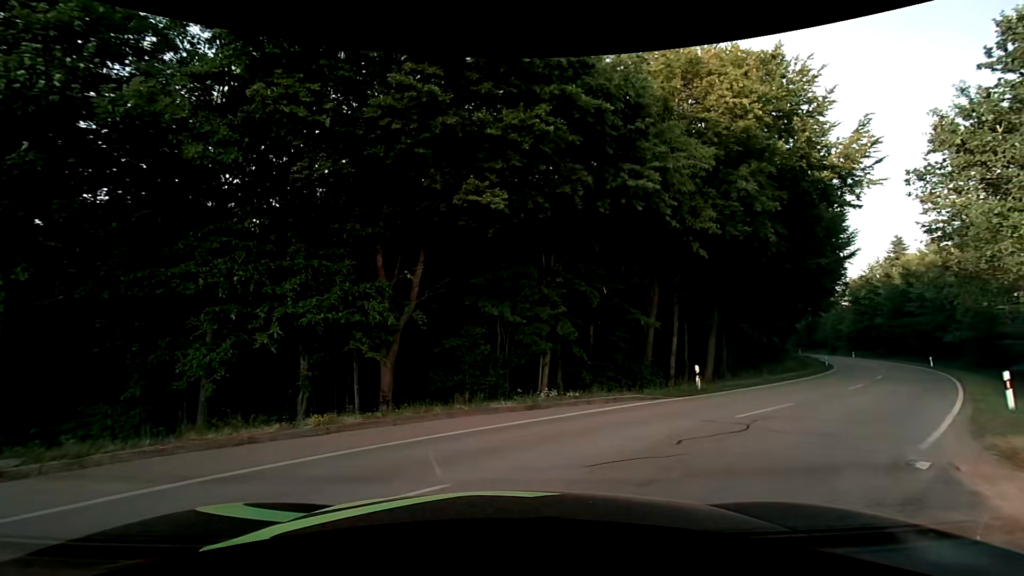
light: Day
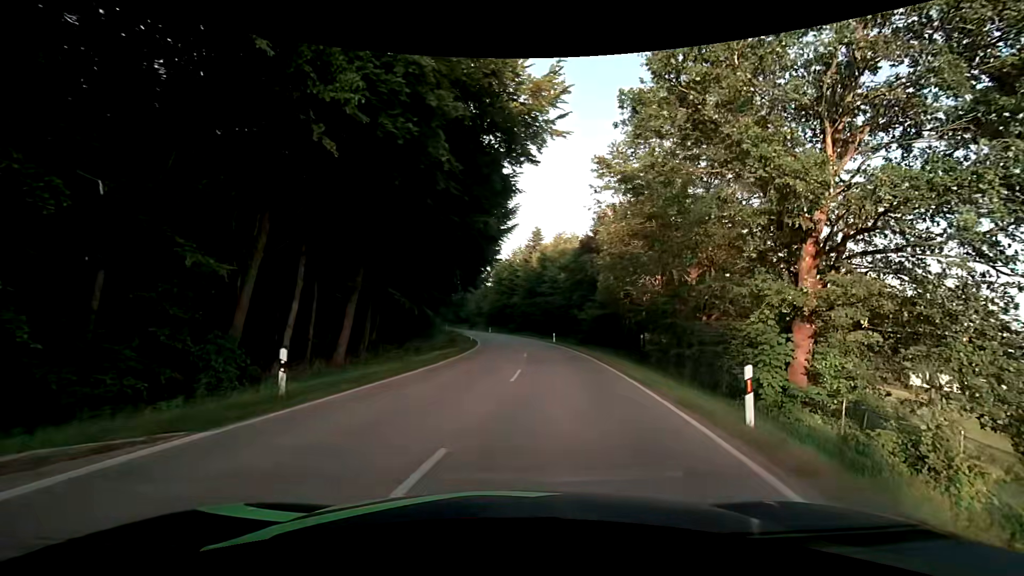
(+3.5, +9.6) m; +36°
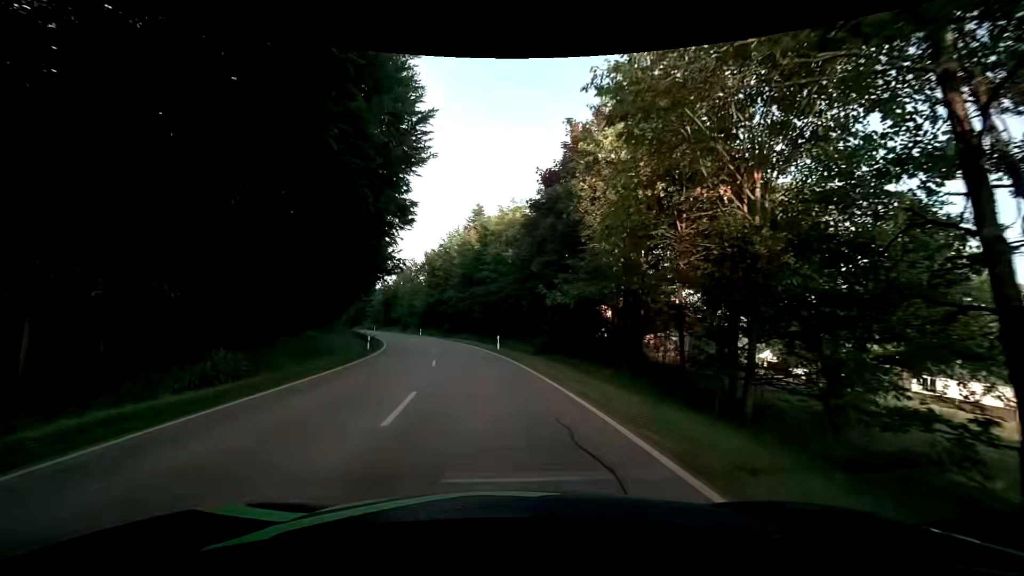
(+1.9, +18.3) m; +6°
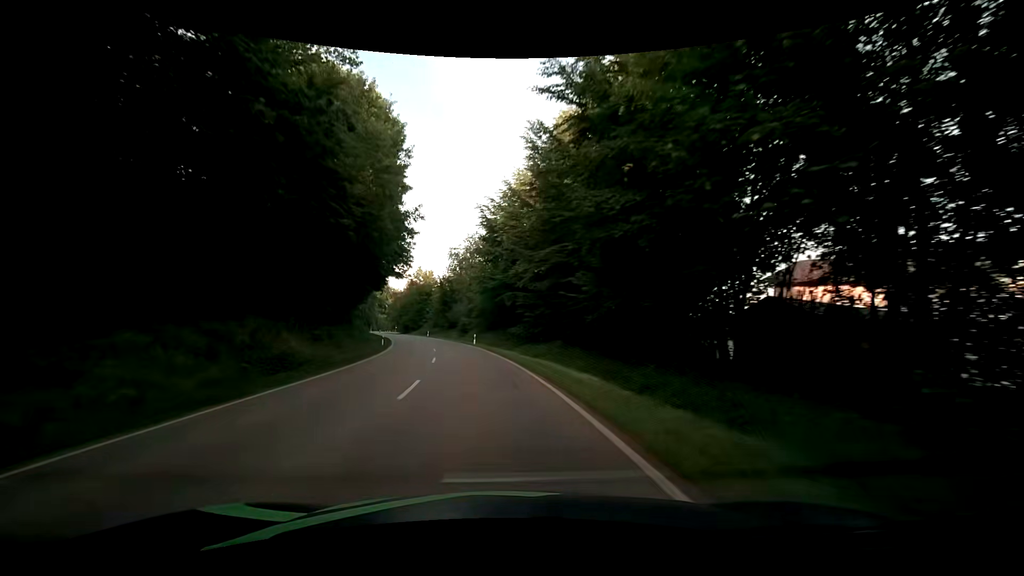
(-2.3, +33.1) m; -9°
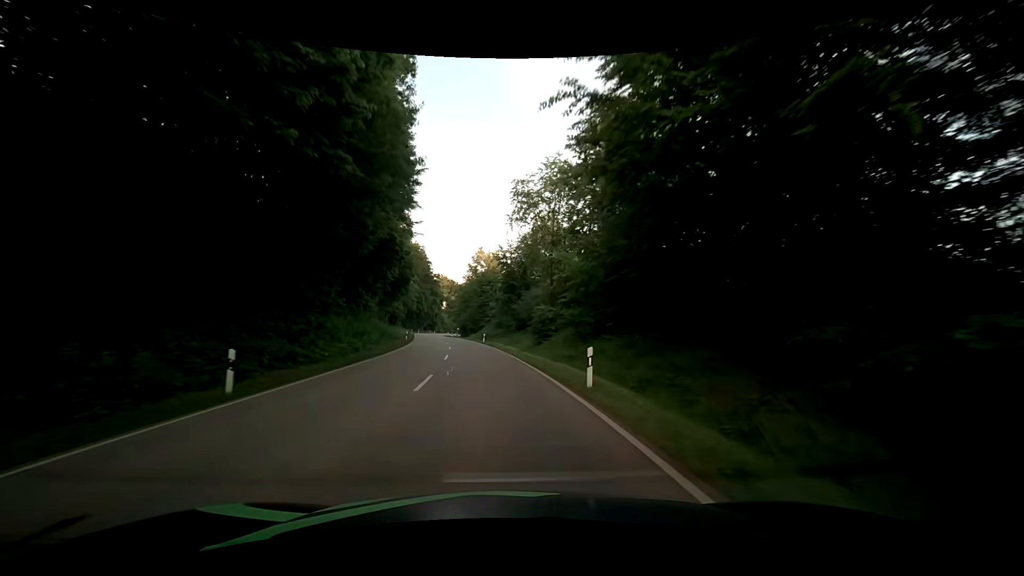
(-2.9, +35.1) m; -9°
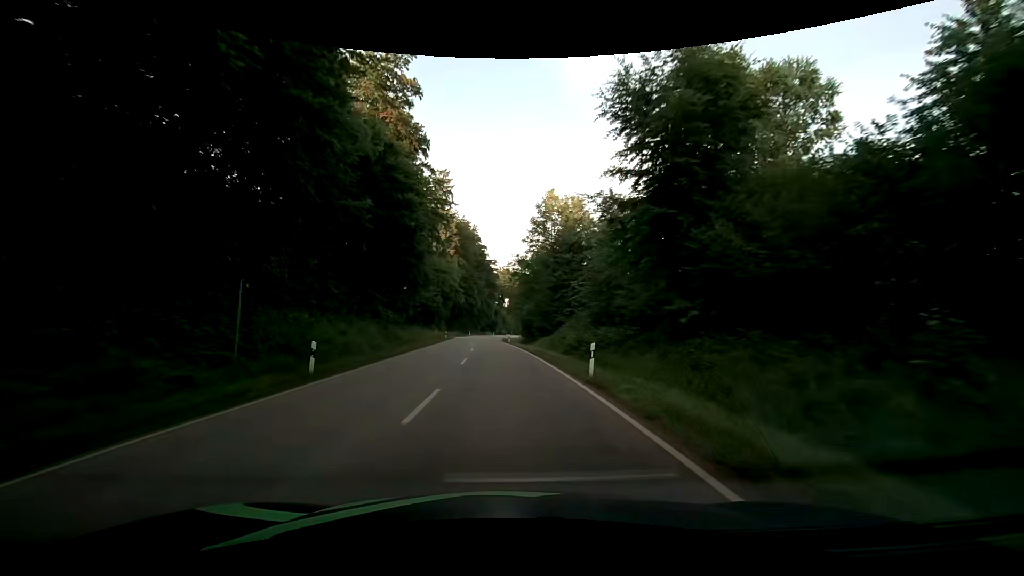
(-2.8, +39.9) m; -7°
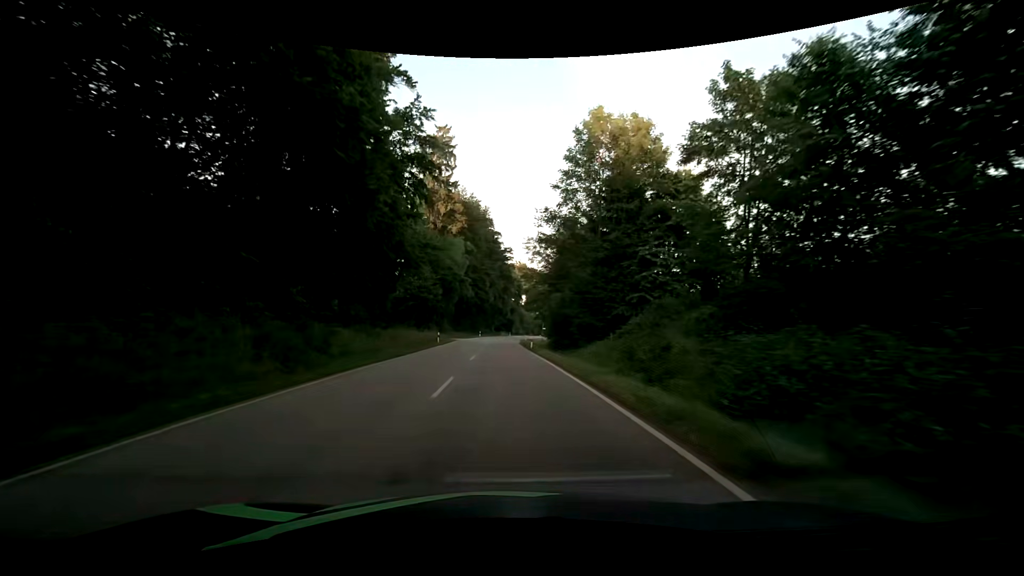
(-0.5, +21.1) m; -3°
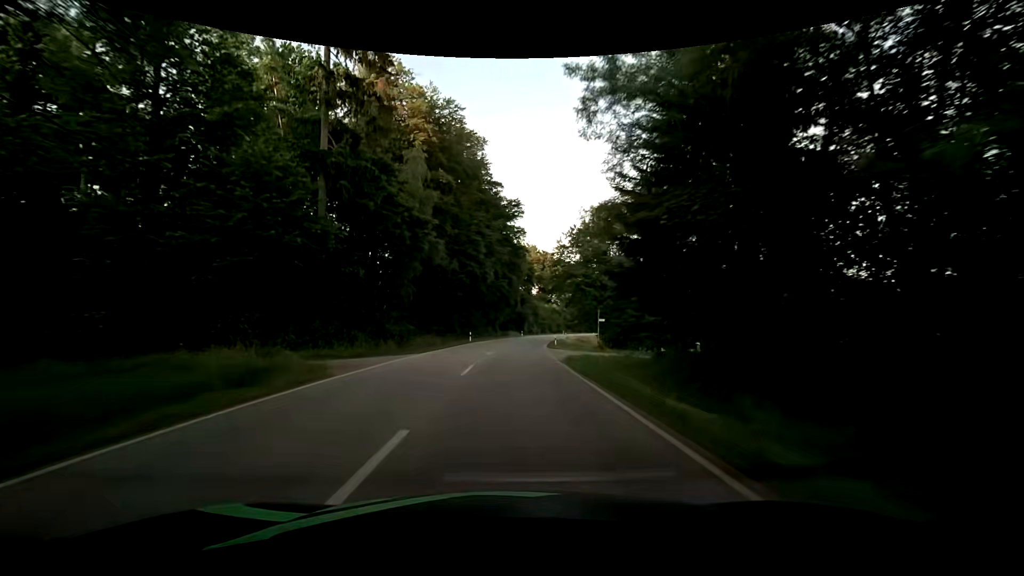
(-0.3, +43.1) m; 0°
(0, +10) (0, +20) (0, +30) (+1, +40) (+2, +50) (+3, +60) (+4, +70) (+5, +80) (+7, +90) (+9, +99) m
